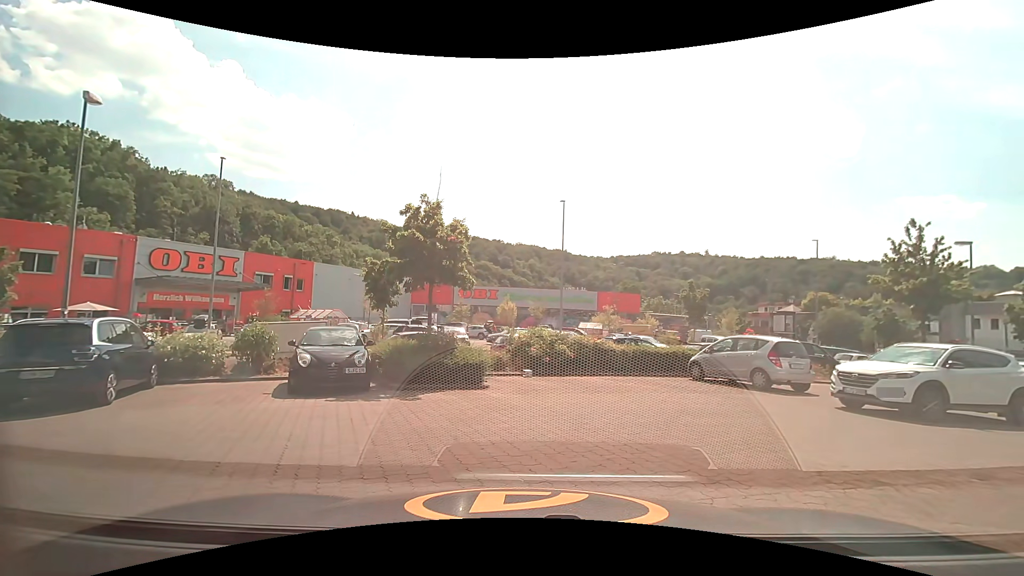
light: Day
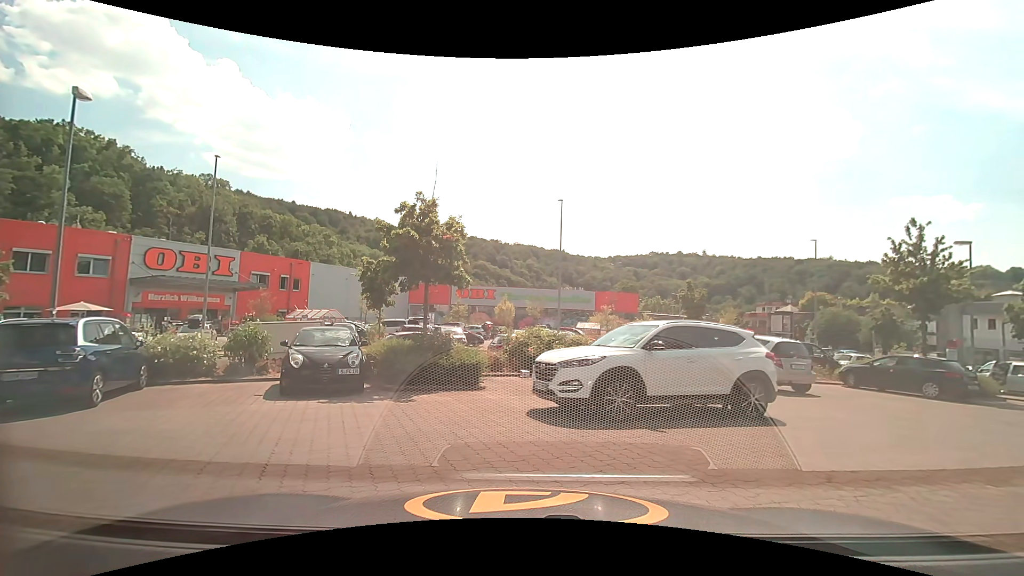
(0.0, +0.3) m; 0°
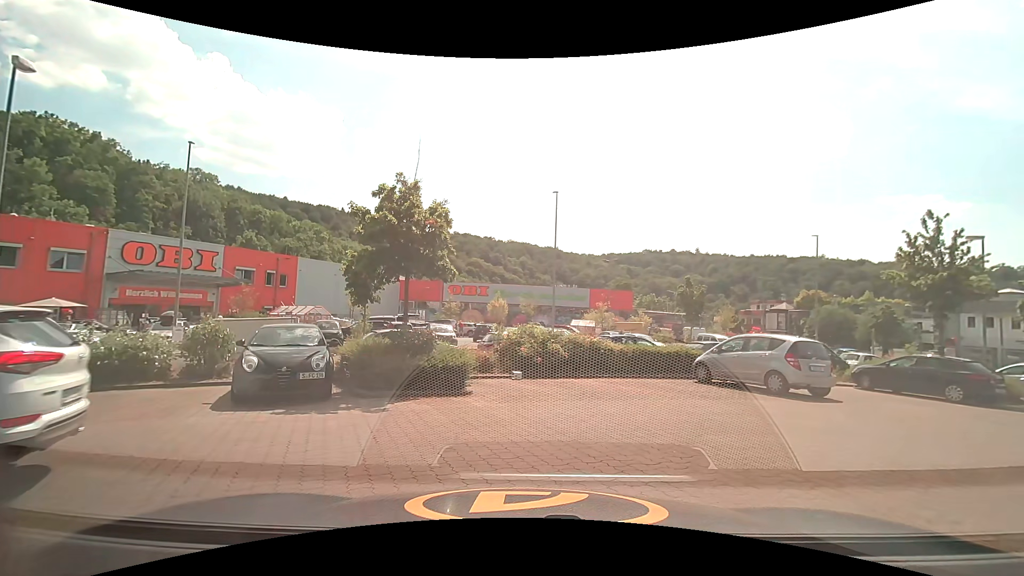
(0.0, +1.4) m; 0°
